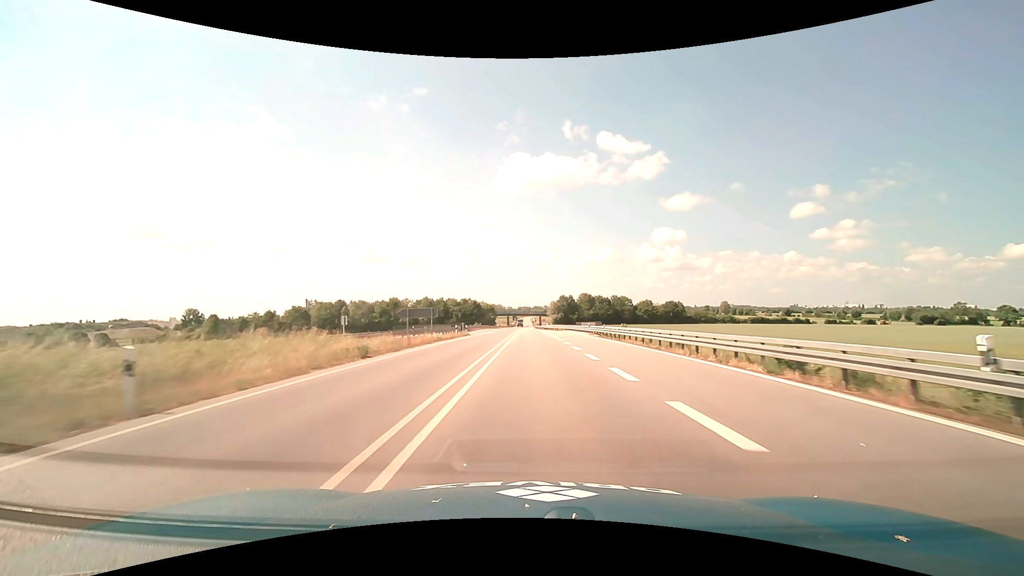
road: trunk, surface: asphalt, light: Day
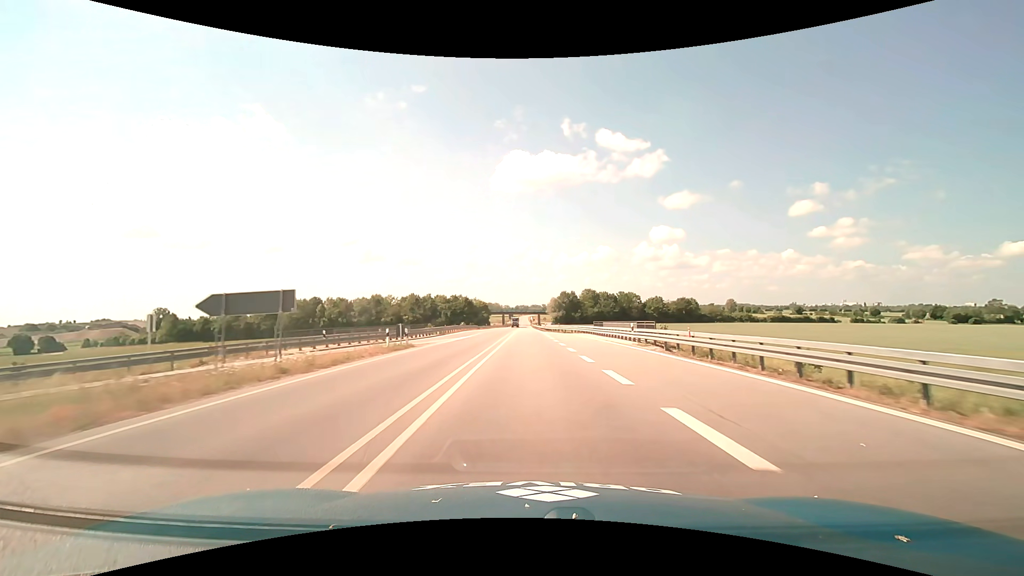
(+0.1, +24.7) m; 0°
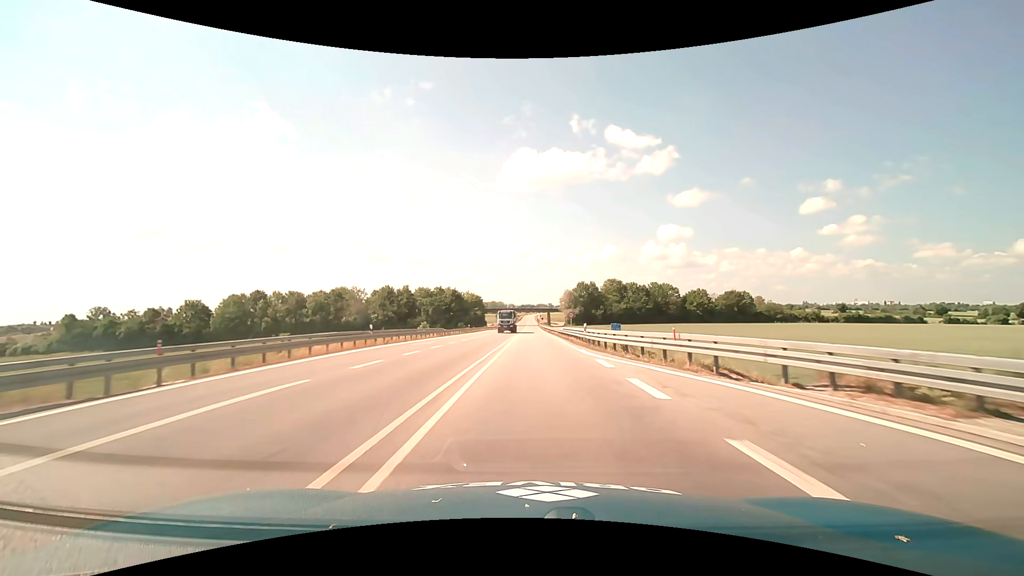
(-0.5, +50.0) m; -1°
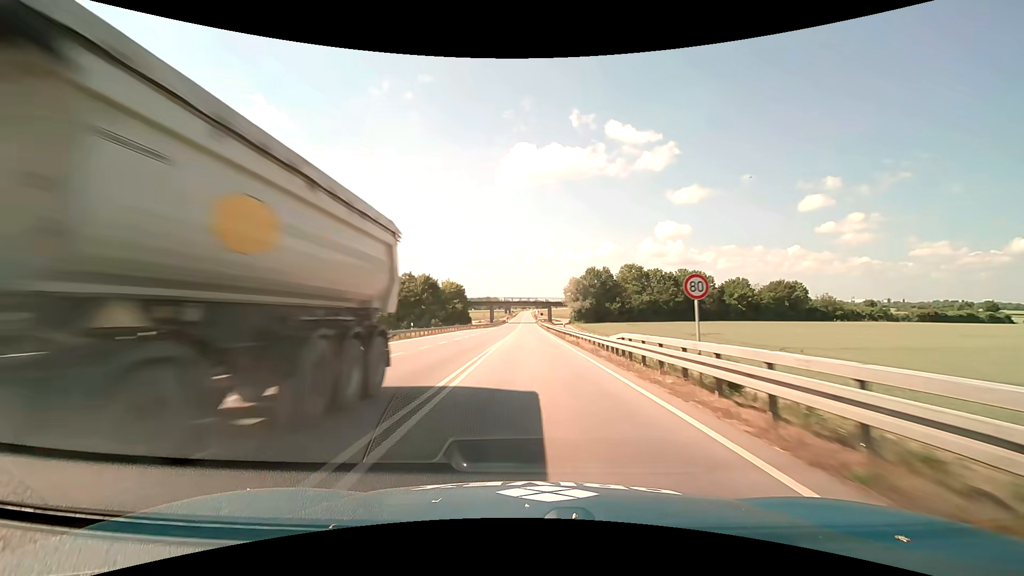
(+0.2, +37.9) m; +1°
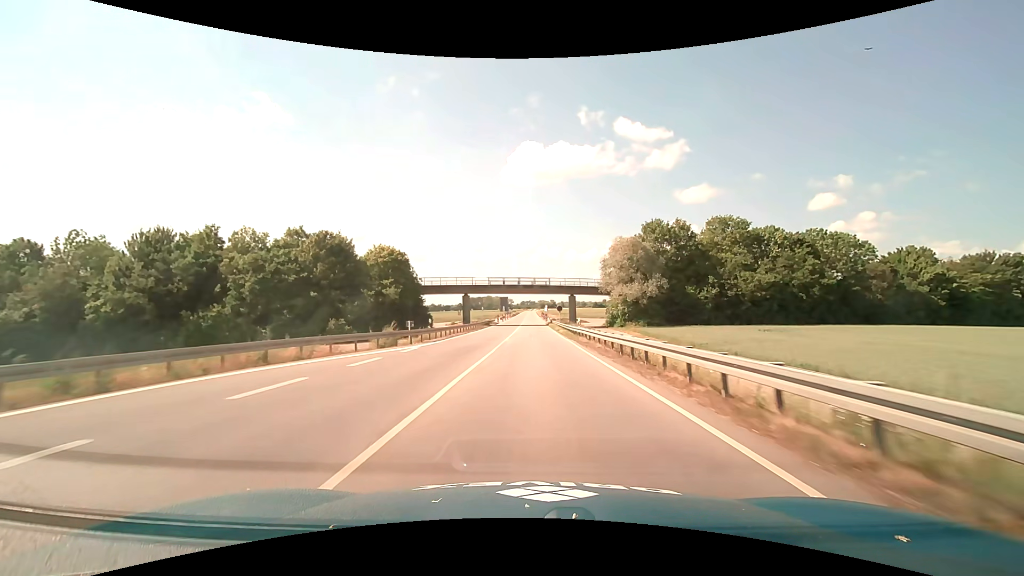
(-0.4, +64.2) m; -1°
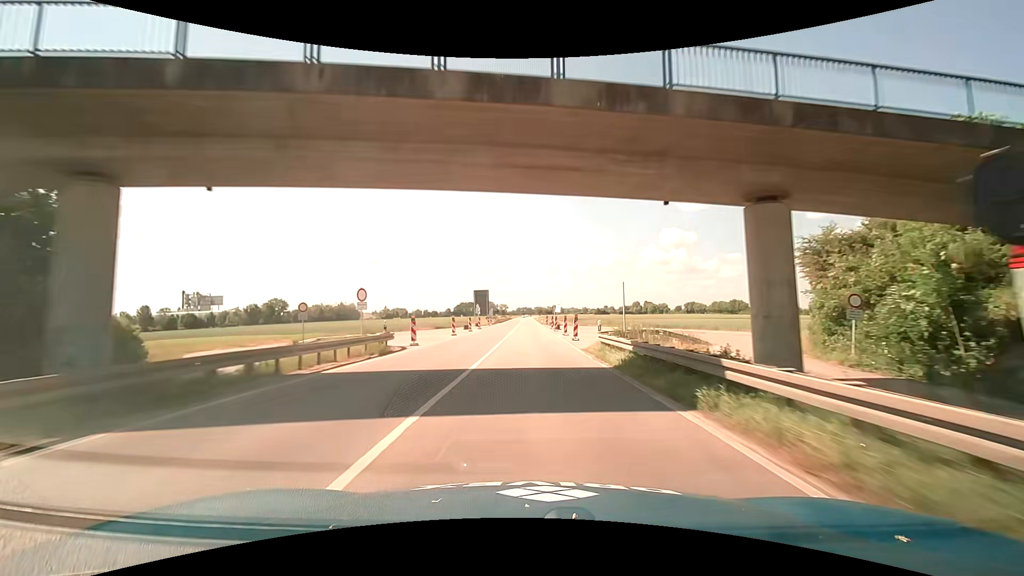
(+0.1, +64.8) m; 0°
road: primary
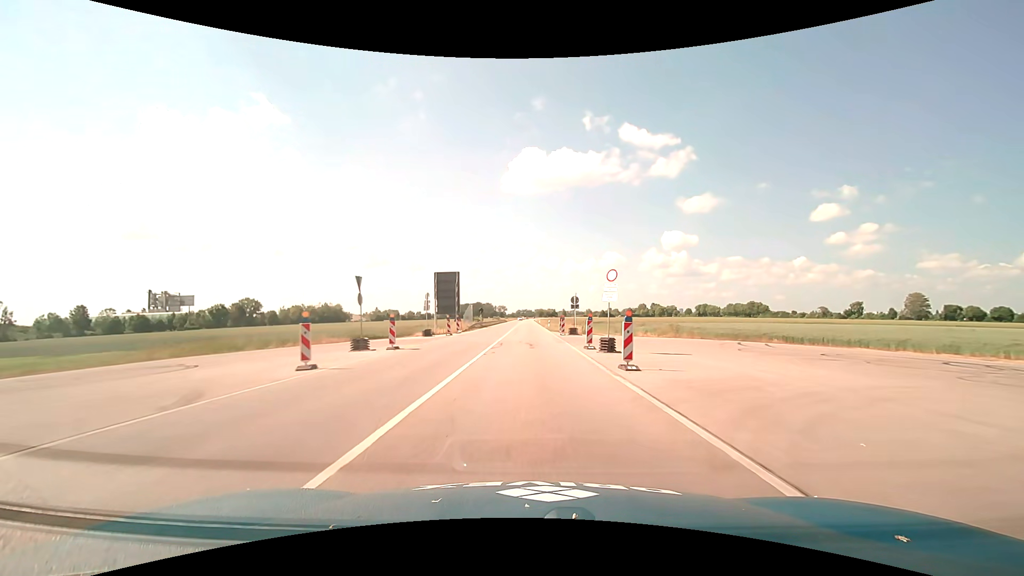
(0.0, +38.7) m; 0°
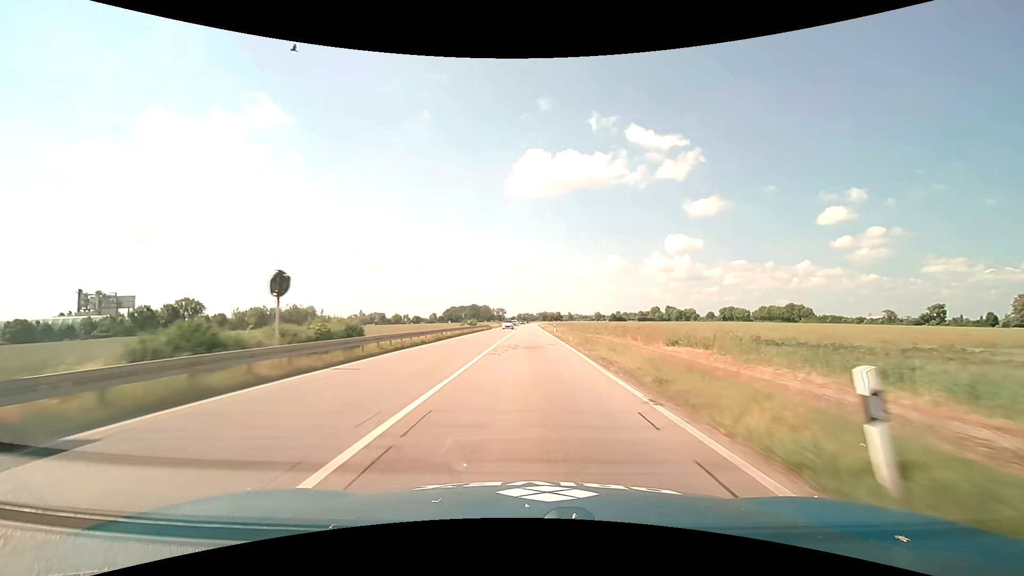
(-0.2, +63.6) m; 0°
(0, +10) (0, +20) (0, +30) (0, +40) (0, +50) (0, +60) (0, +70) (0, +80) (0, +90) (0, +100) m
